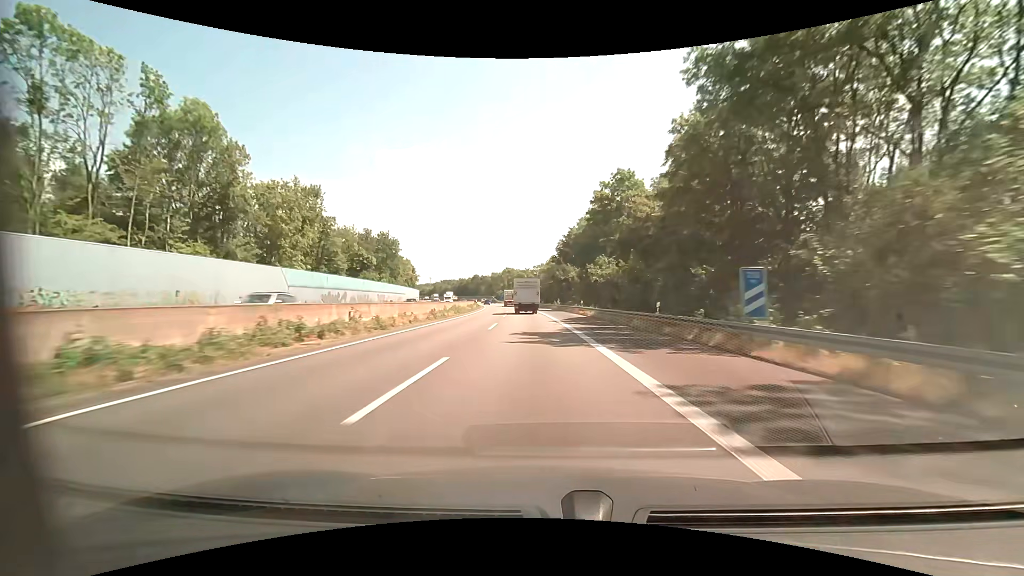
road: motorway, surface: asphalt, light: Day
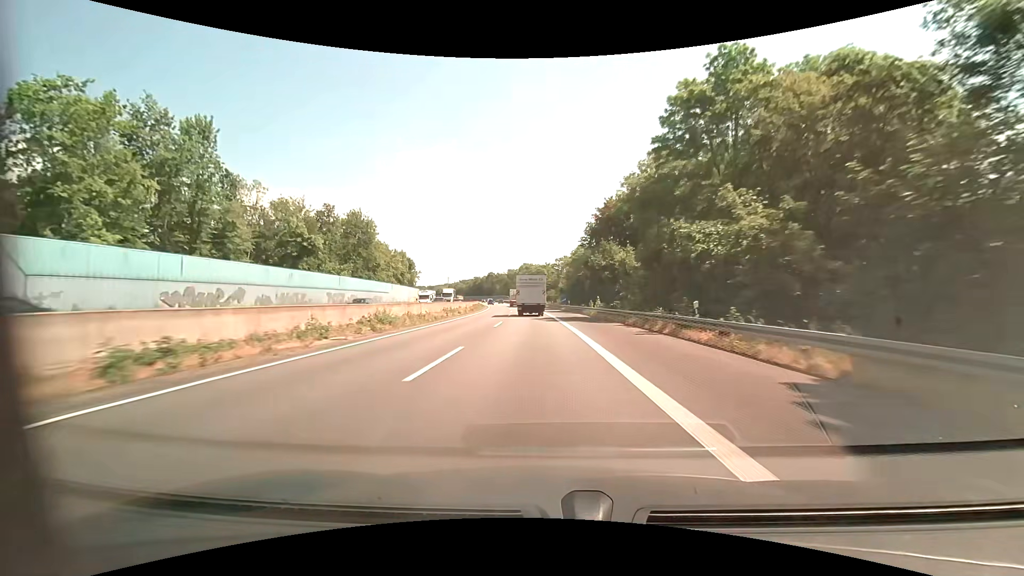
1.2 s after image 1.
(-0.6, +32.6) m; -2°
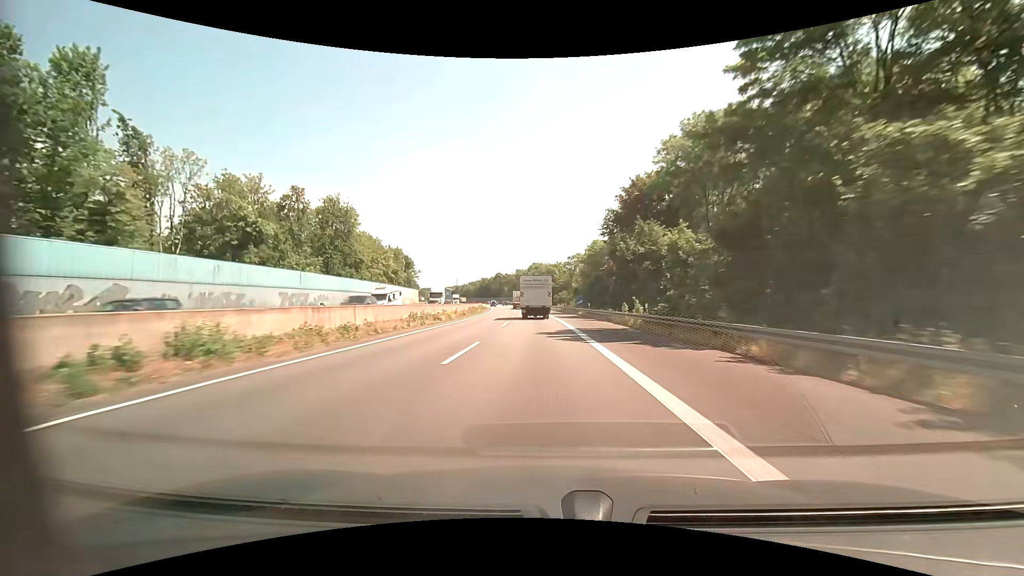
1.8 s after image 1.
(-0.2, +15.2) m; -1°
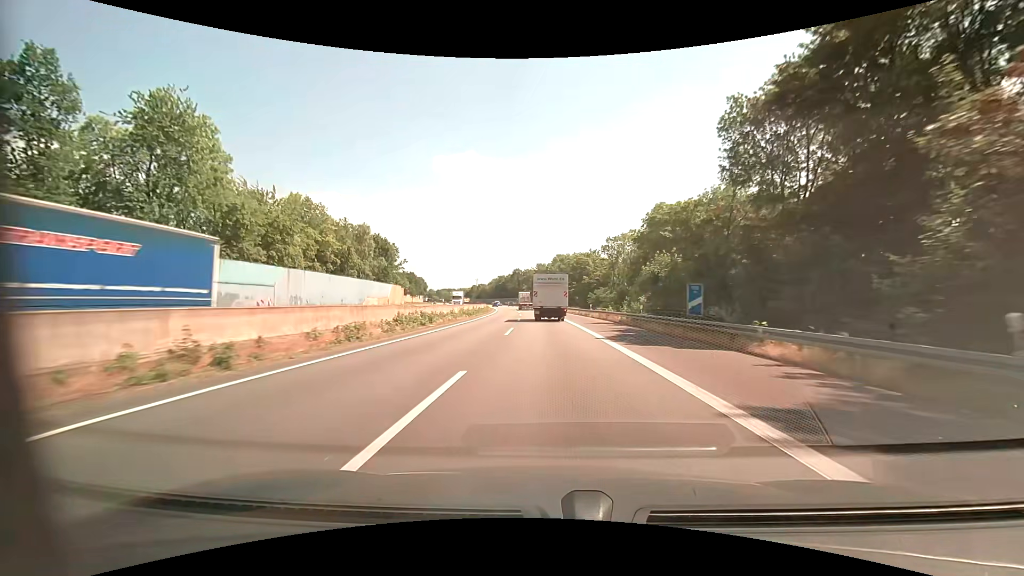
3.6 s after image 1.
(-1.3, +42.9) m; -3°
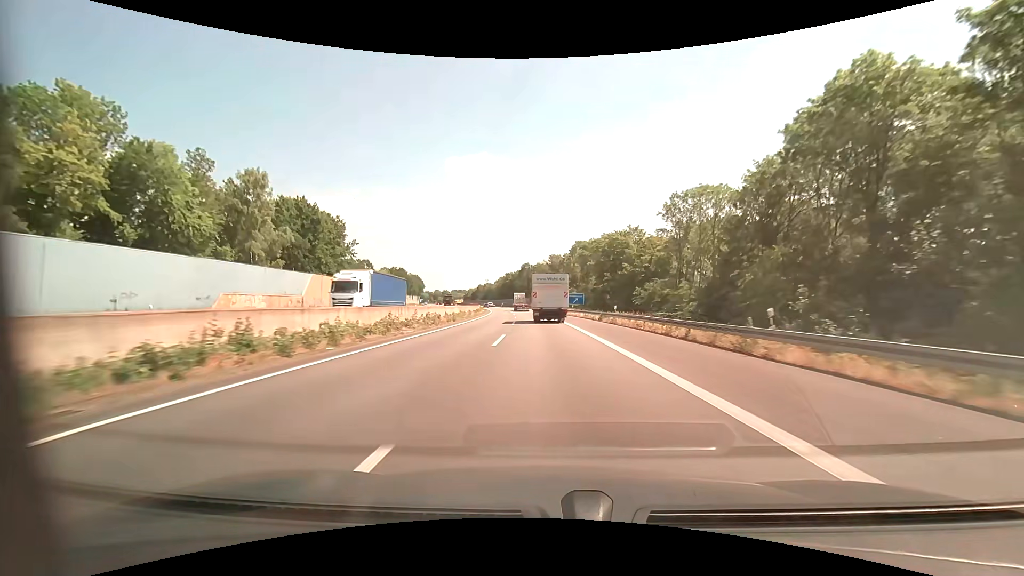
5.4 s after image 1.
(-0.5, +41.0) m; -1°
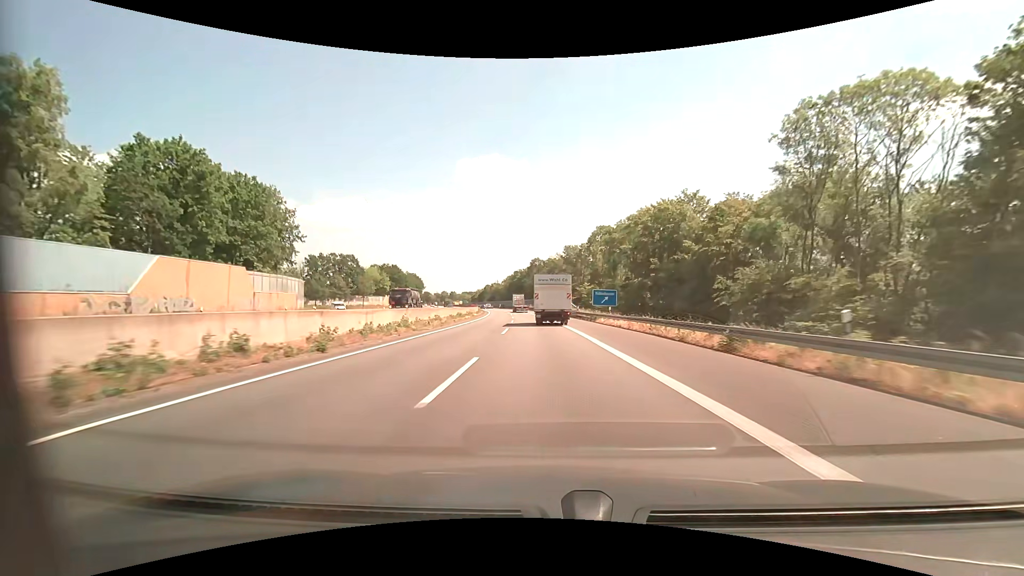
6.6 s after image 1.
(-0.3, +27.5) m; -1°
